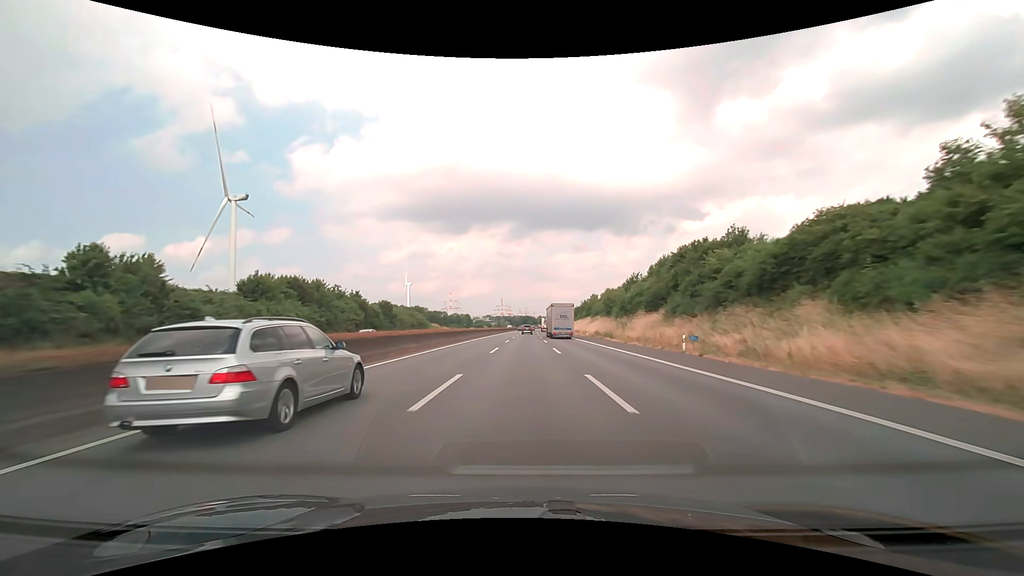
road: motorway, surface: asphalt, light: Day
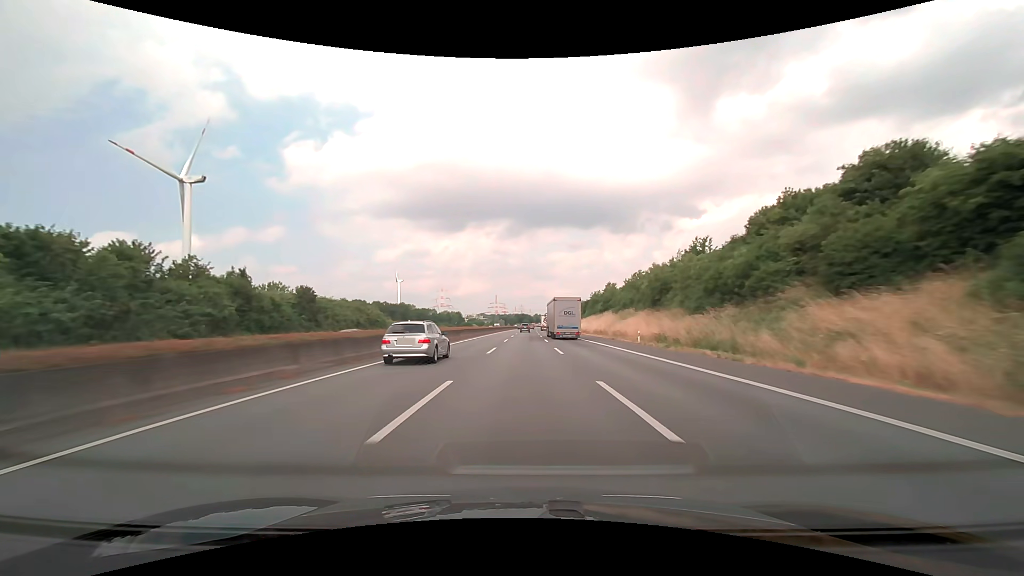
(+0.2, +38.1) m; +1°
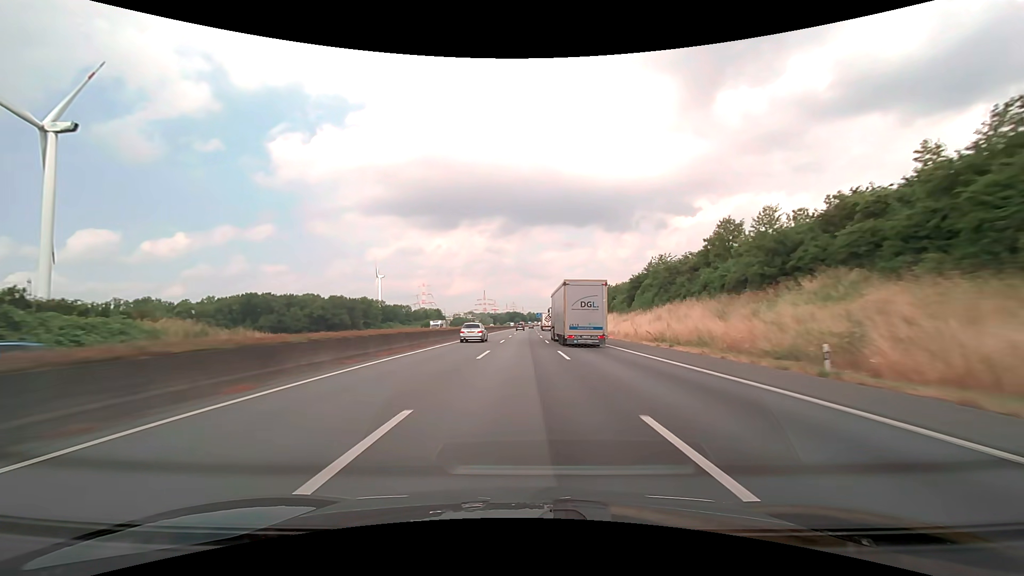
(+0.6, +76.1) m; +1°
(0, +10) (0, +20) (0, +30) (0, +40) (0, +50) (0, +60) (0, +70) (+1, +80) (+1, +90) (+1, +100) m
